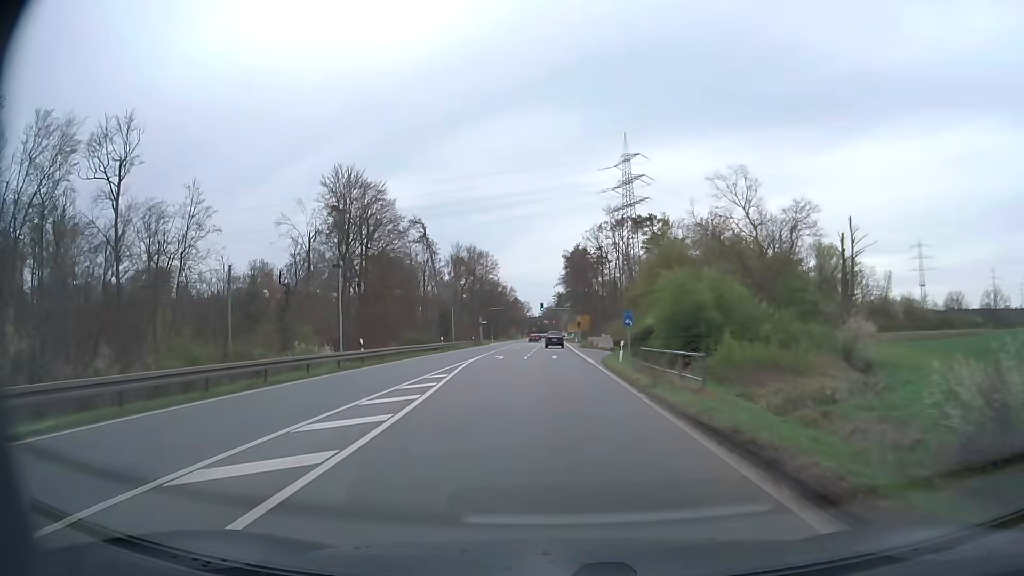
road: primary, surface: asphalt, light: Day
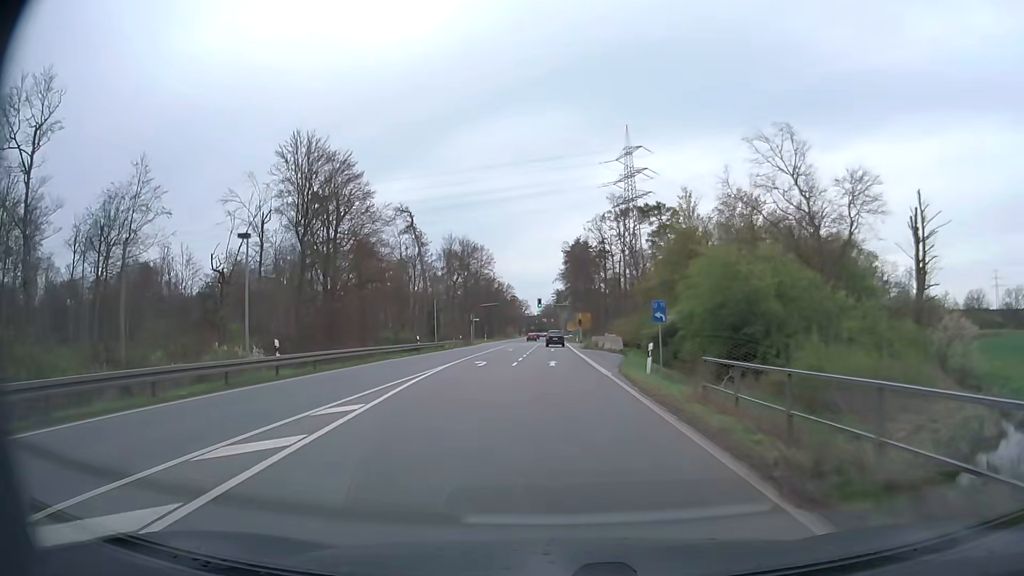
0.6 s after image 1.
(0.0, +10.1) m; 0°
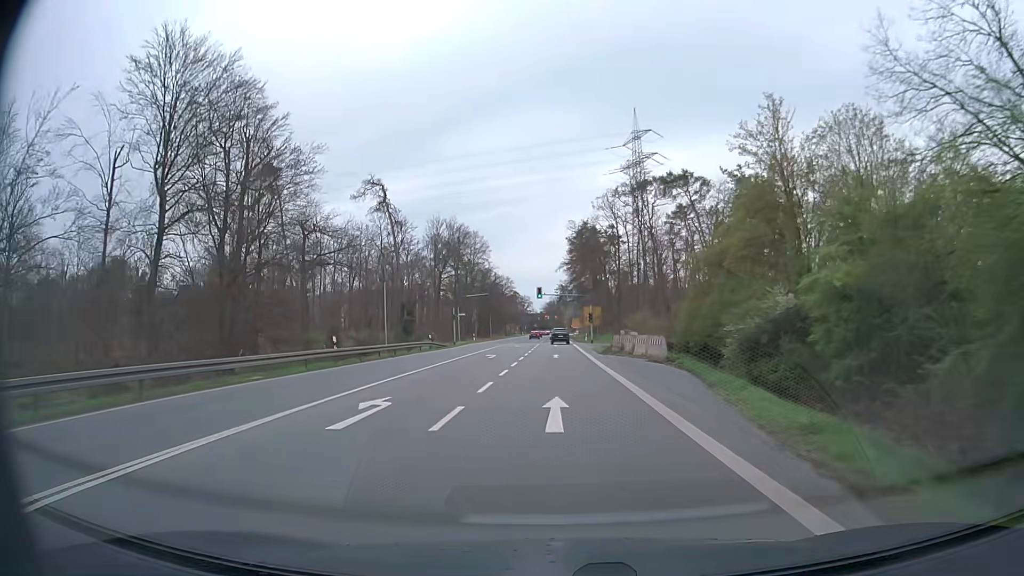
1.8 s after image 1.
(0.0, +19.9) m; 0°
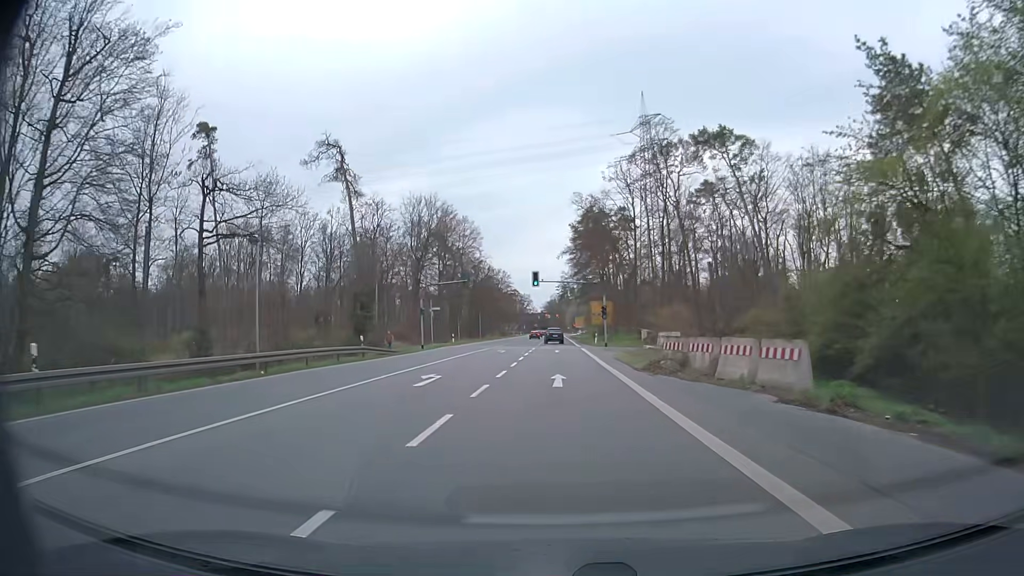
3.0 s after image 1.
(0.0, +19.6) m; 0°
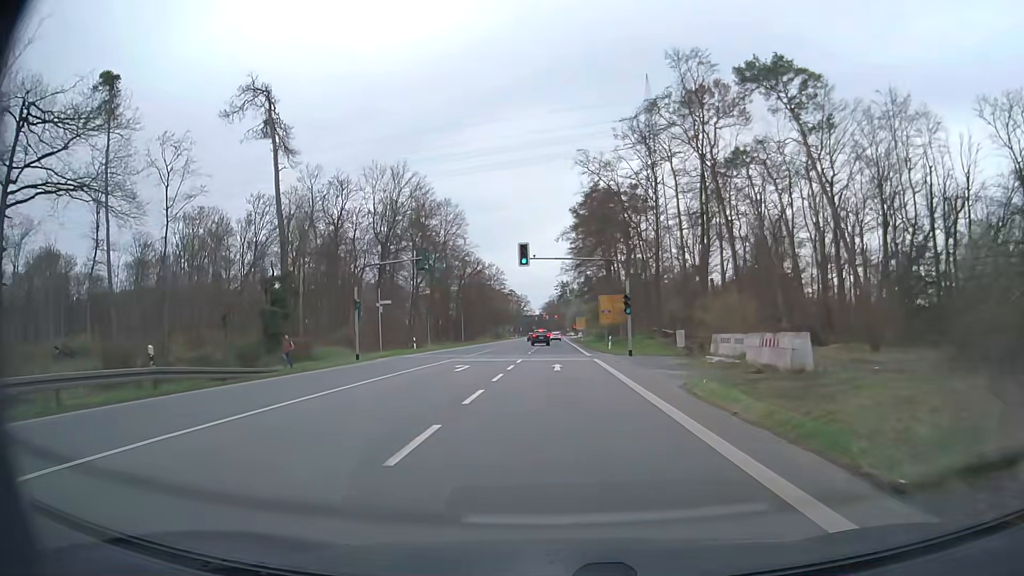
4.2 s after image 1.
(0.0, +19.2) m; 0°
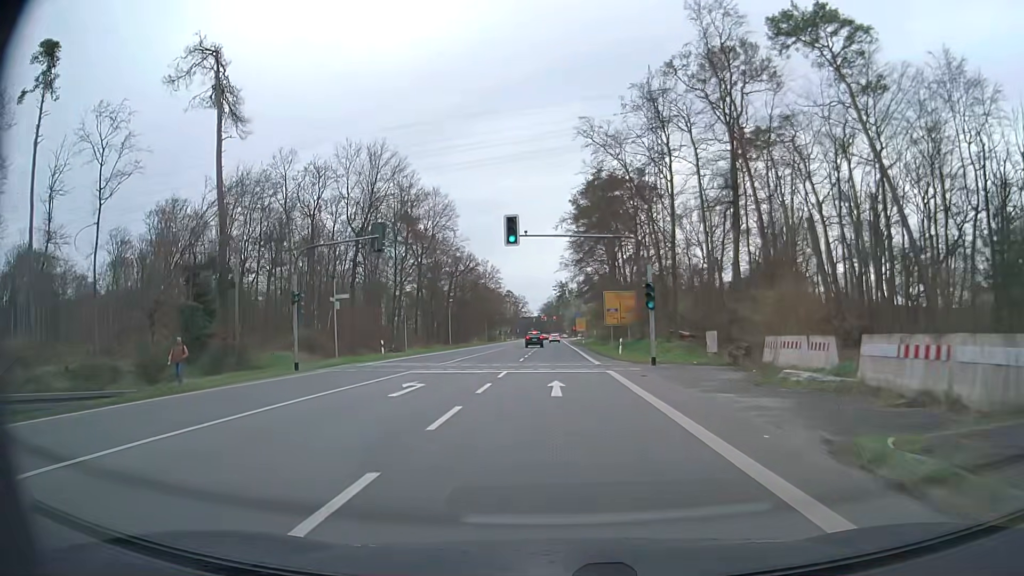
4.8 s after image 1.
(0.0, +9.5) m; 0°
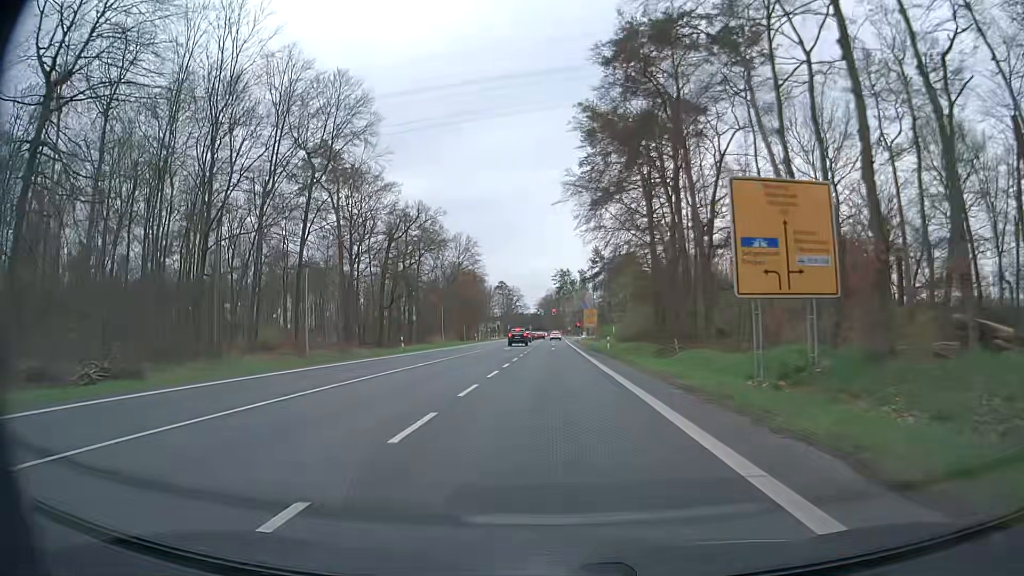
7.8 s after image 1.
(+0.1, +46.1) m; 0°
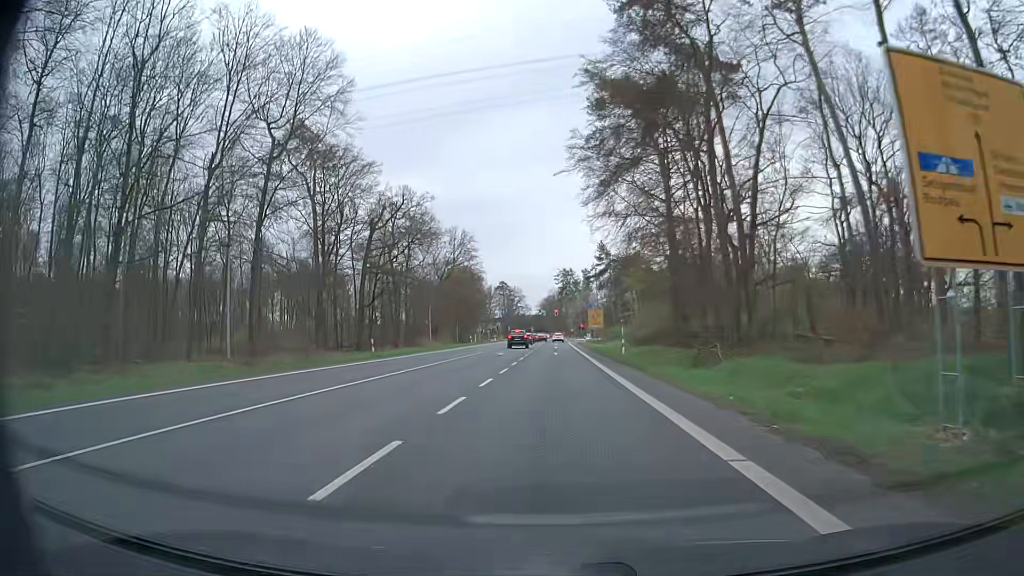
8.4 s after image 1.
(0.0, +9.0) m; 0°
(0, +10) (0, +20) (0, +30) (0, +40) (0, +50) (0, +60) (0, +70) (0, +80) (0, +90) (+1, +100) m
